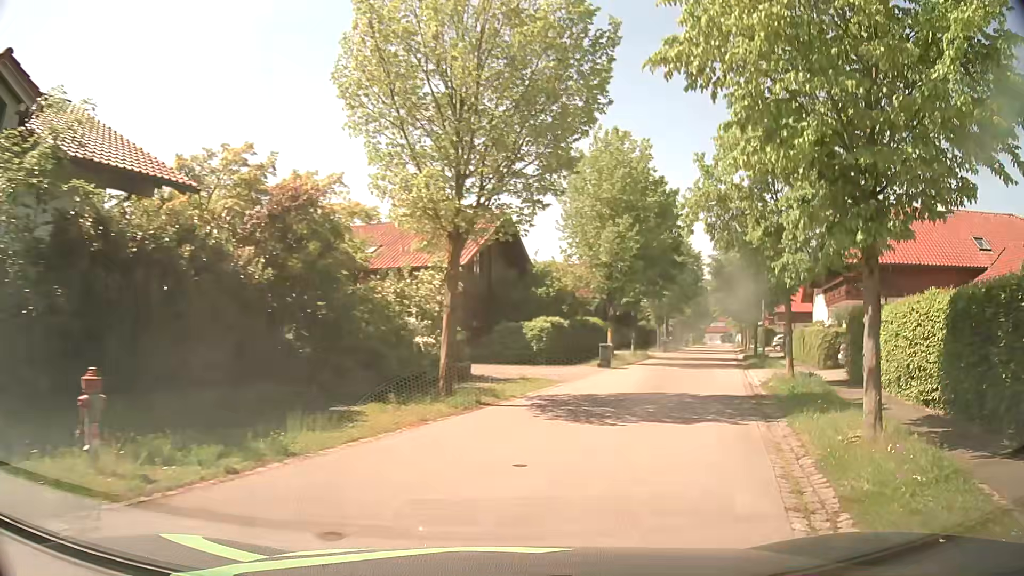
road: residential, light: Day
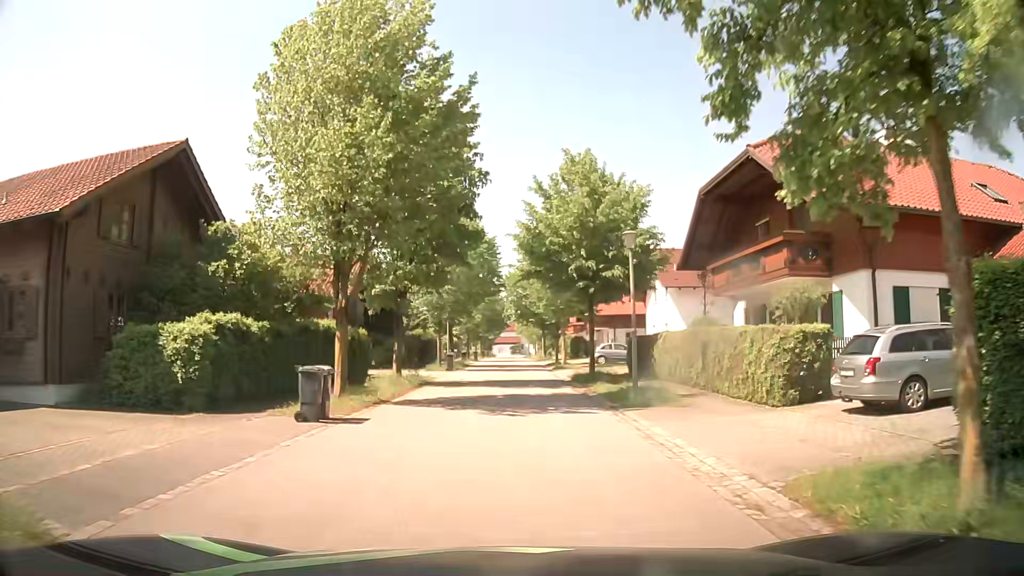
(+2.9, +14.6) m; +18°
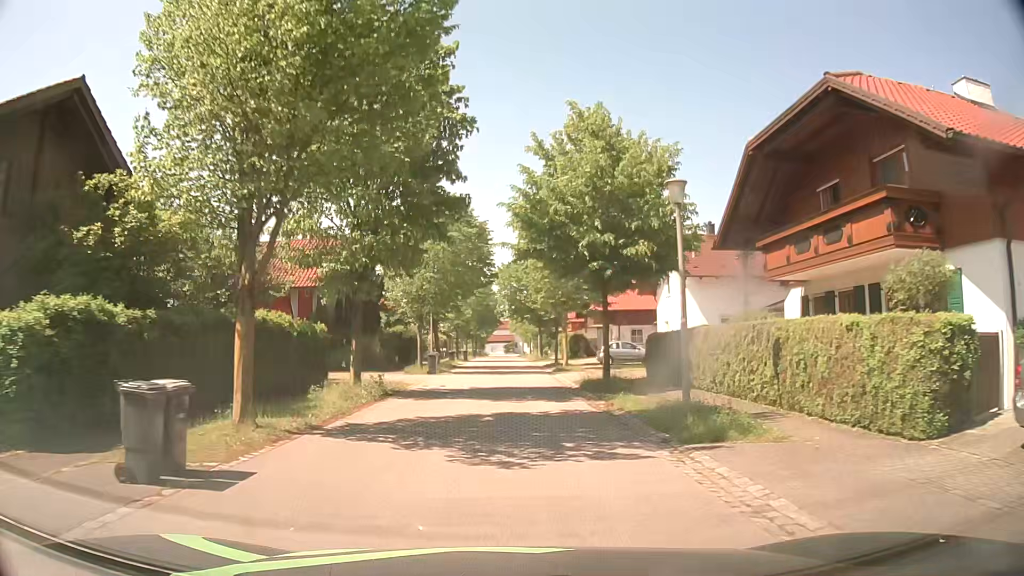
(0.0, +5.6) m; +1°
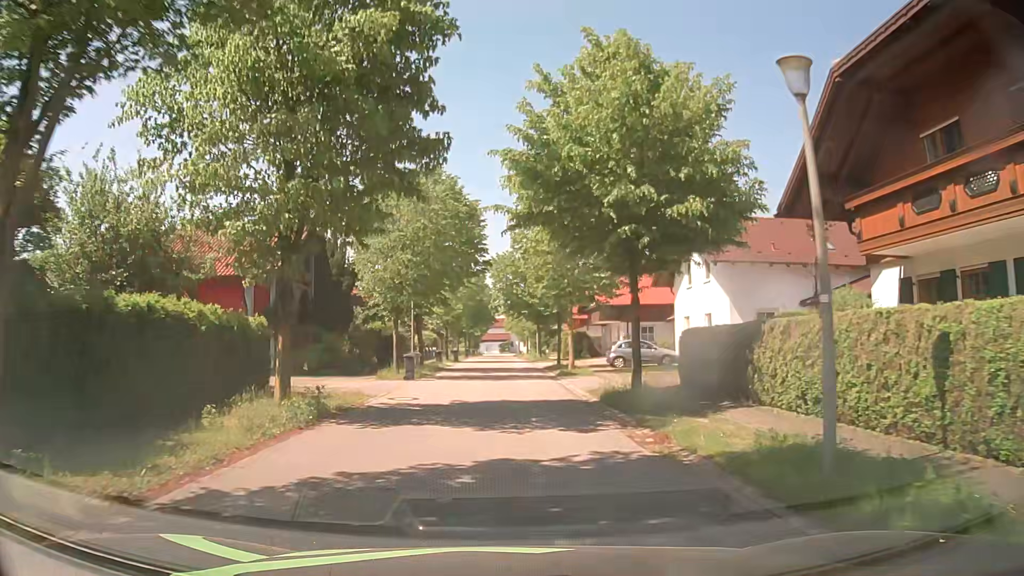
(0.0, +5.6) m; 0°
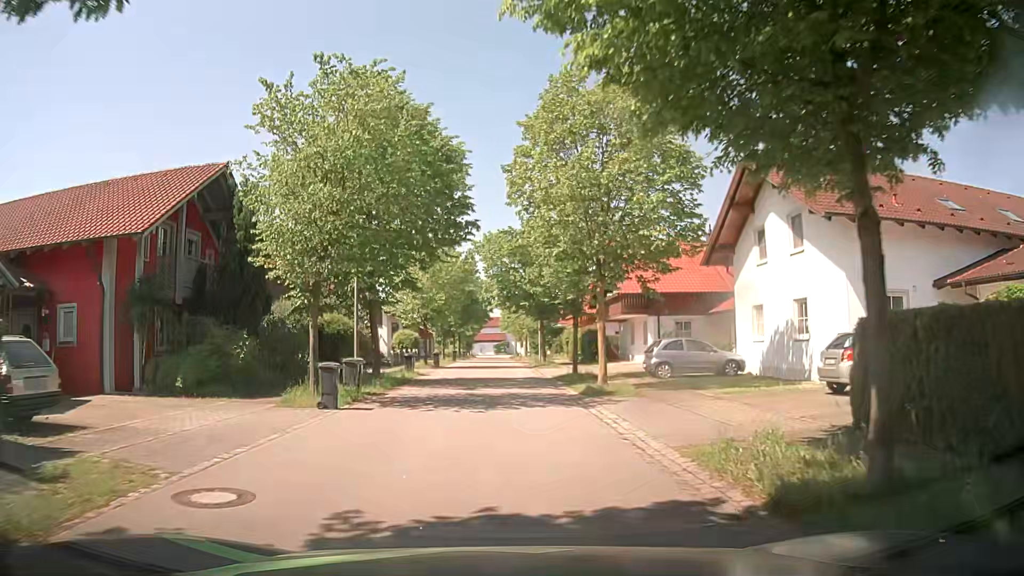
(0.0, +10.7) m; +1°
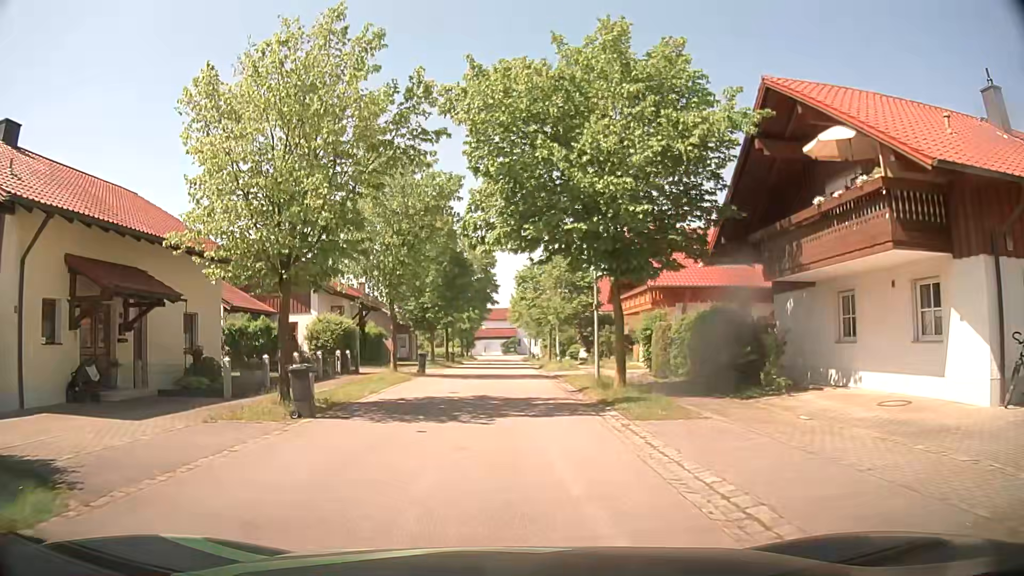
(-0.3, +26.1) m; -2°
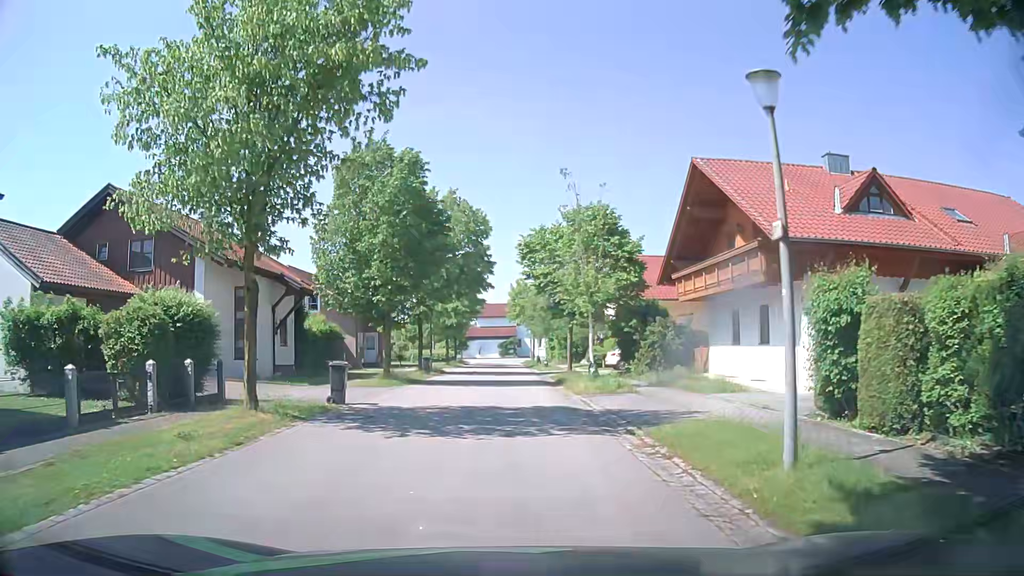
(+0.2, +14.7) m; 0°
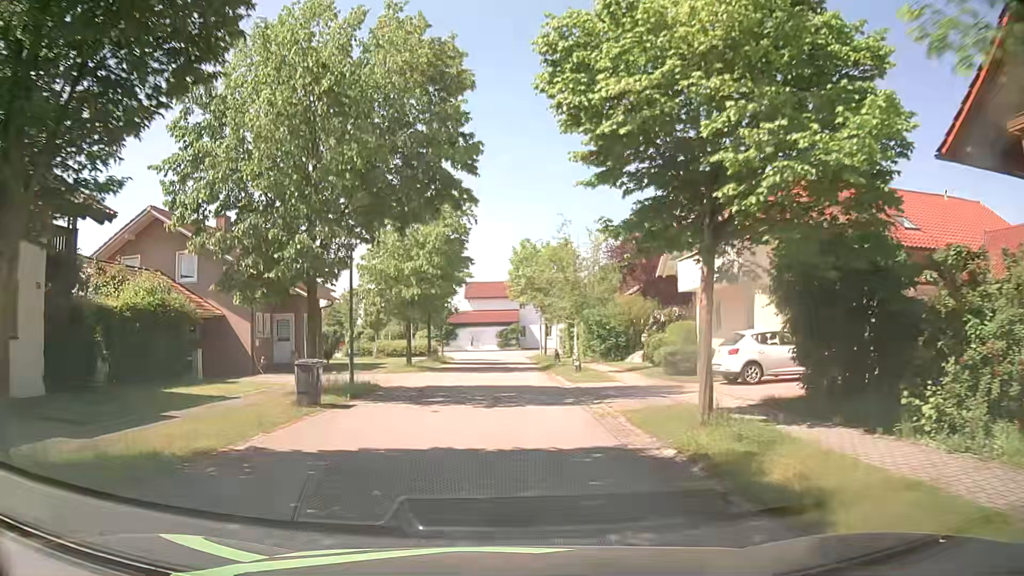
(+0.4, +20.0) m; +1°
